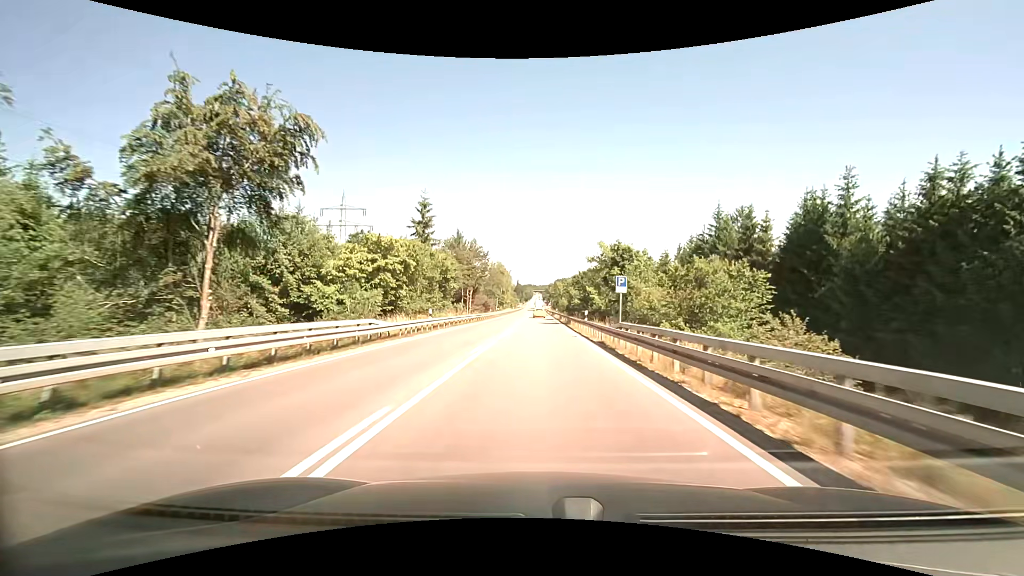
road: primary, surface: asphalt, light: Day
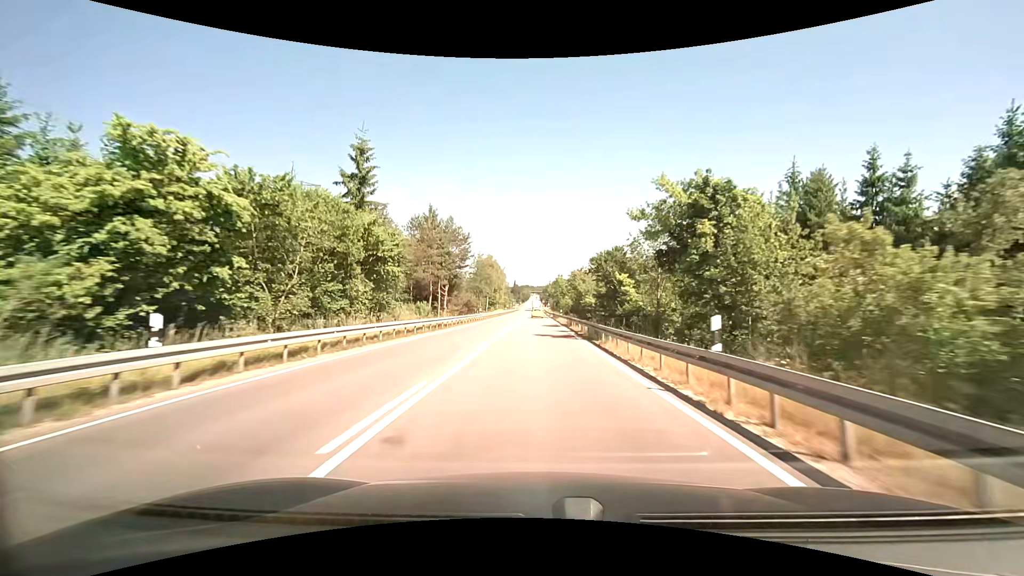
(-0.1, +21.9) m; 0°
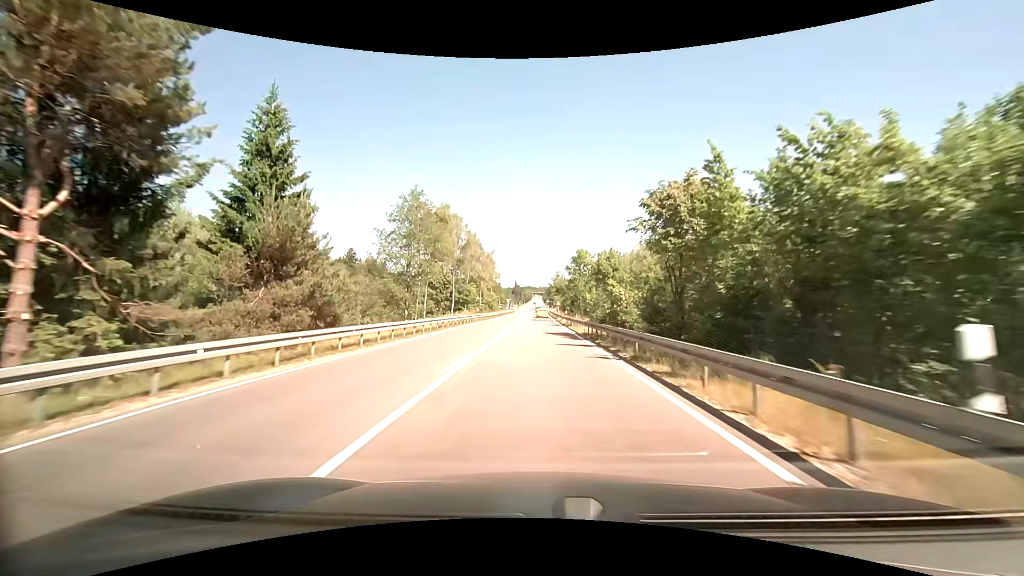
(+0.5, +54.8) m; +2°
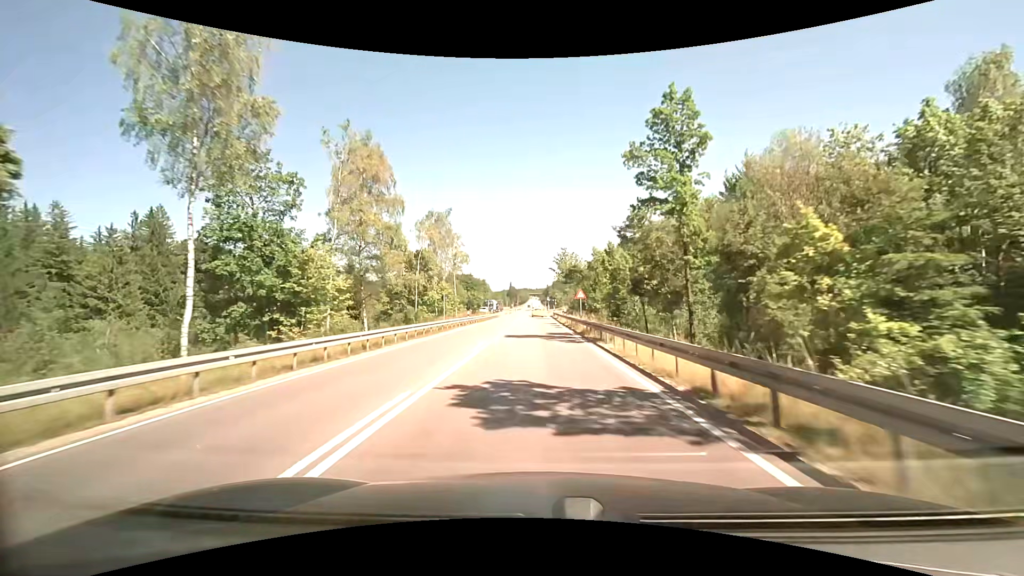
(-1.1, +54.9) m; -1°
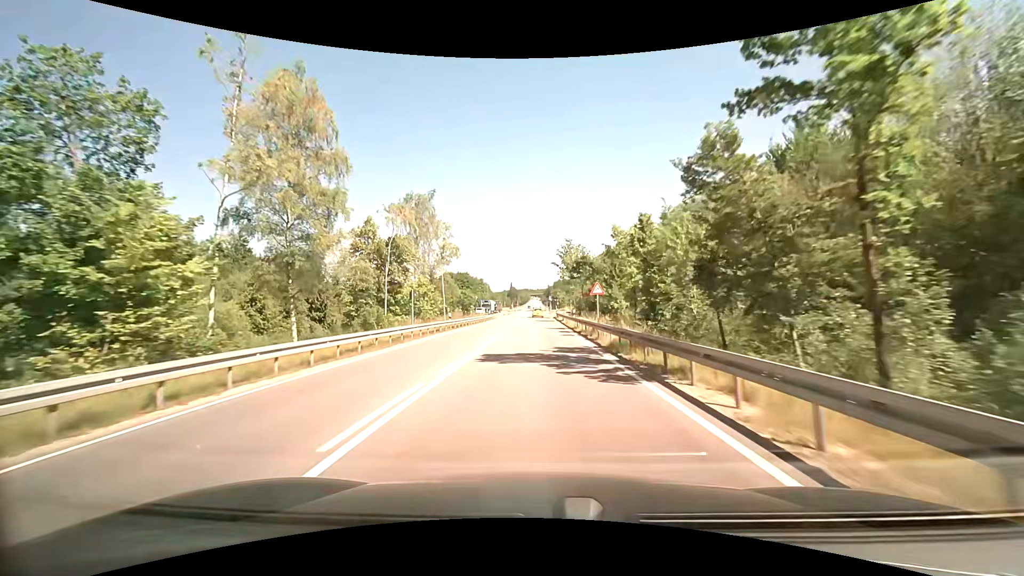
(-0.1, +11.0) m; -1°
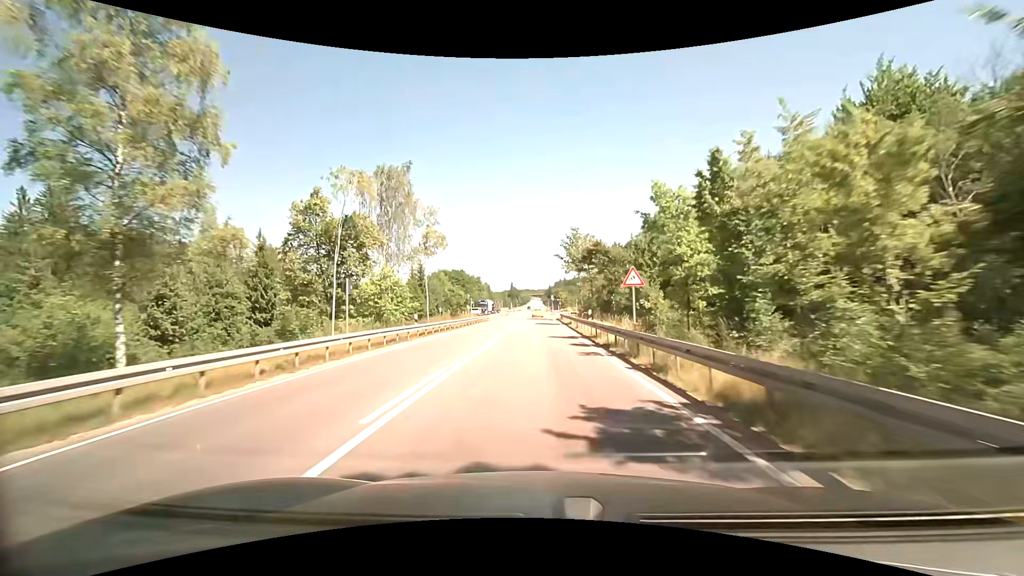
(0.0, +11.0) m; 0°
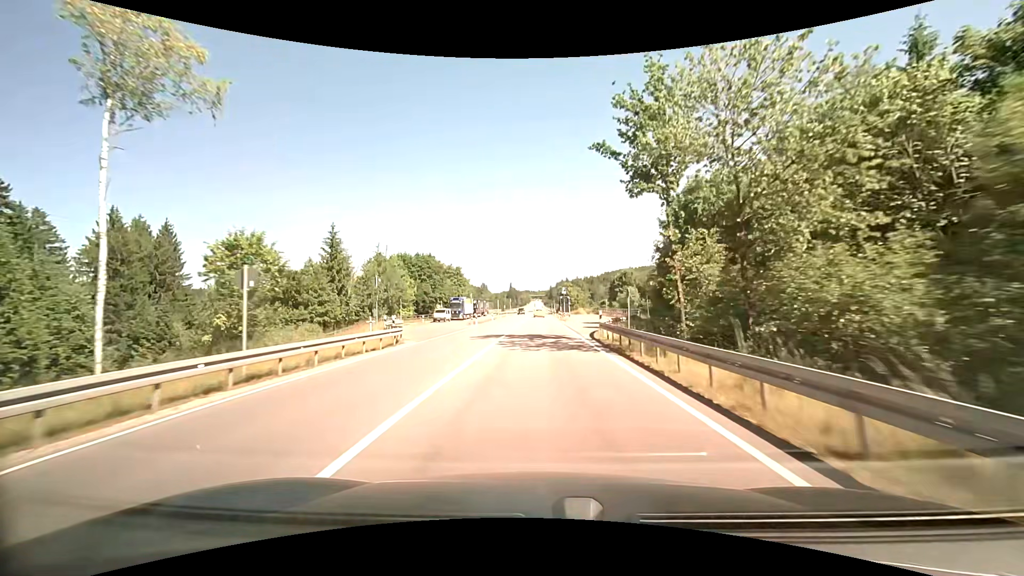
(+0.8, +43.6) m; +1°
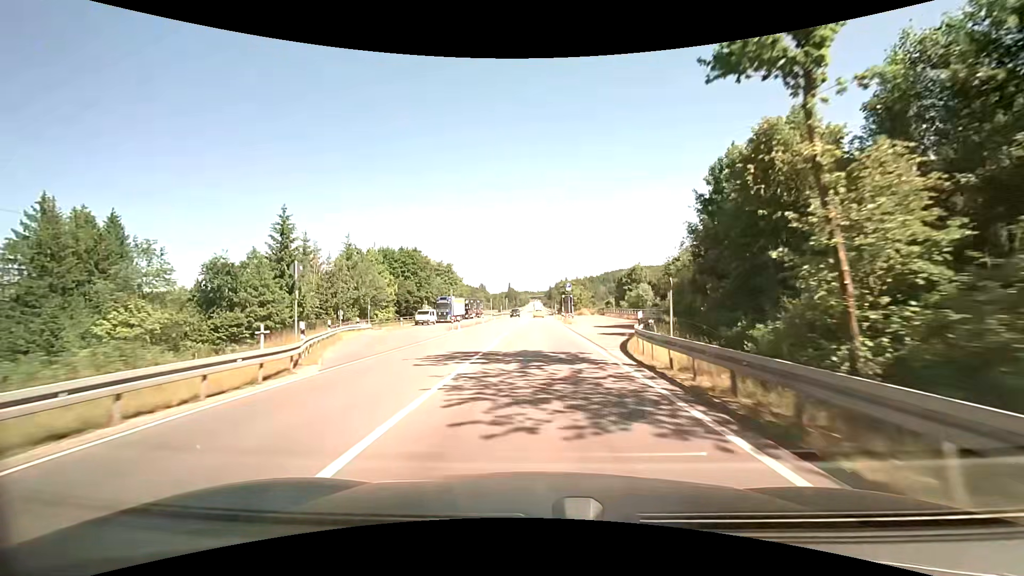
(-0.1, +10.8) m; -1°
(0, +10) (0, +20) (0, +30) (0, +40) (0, +50) (0, +60) (0, +70) (0, +80) (0, +90) (-1, +100) m
